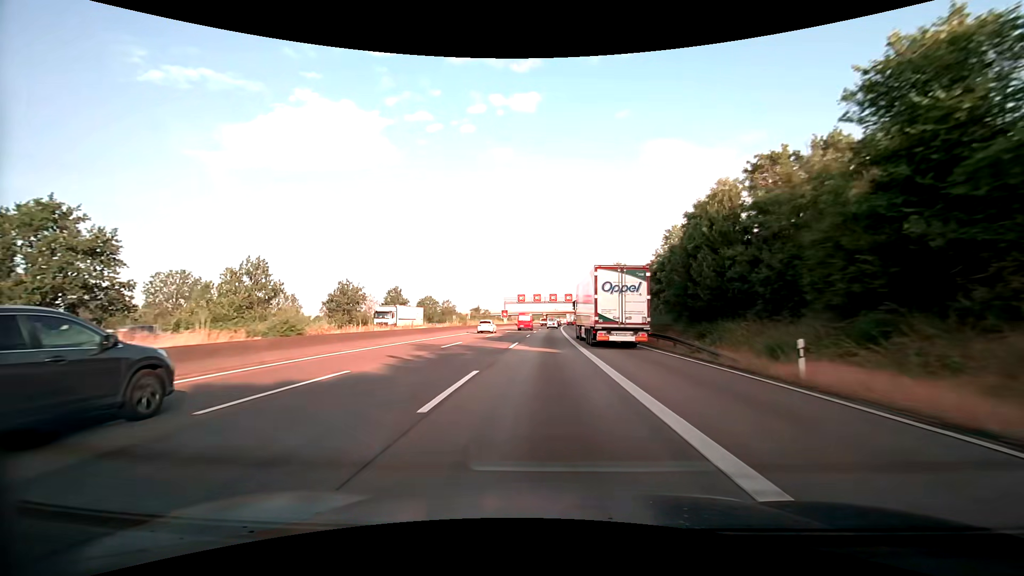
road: motorway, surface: asphalt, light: Day
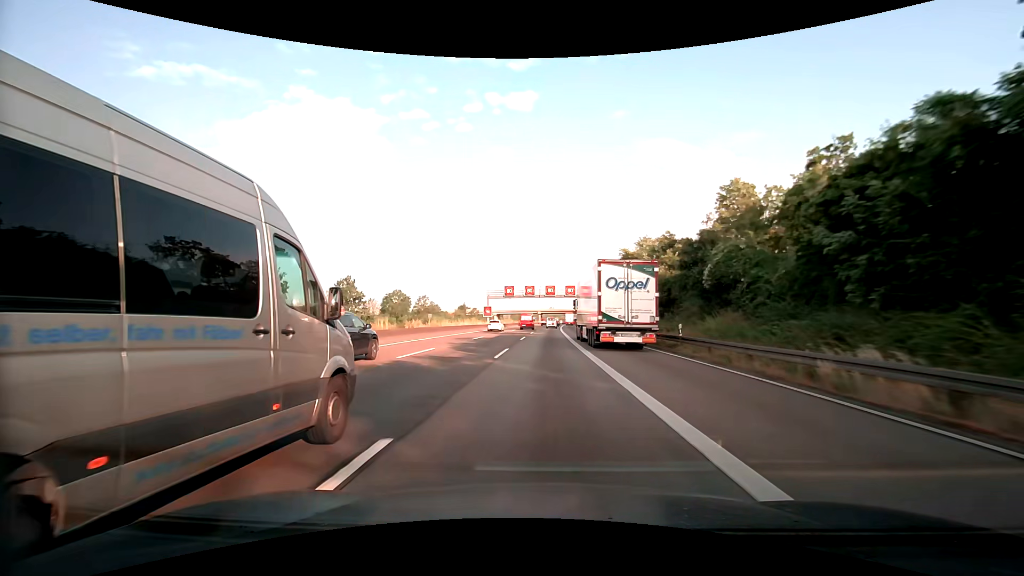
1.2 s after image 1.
(+0.1, +25.5) m; +1°
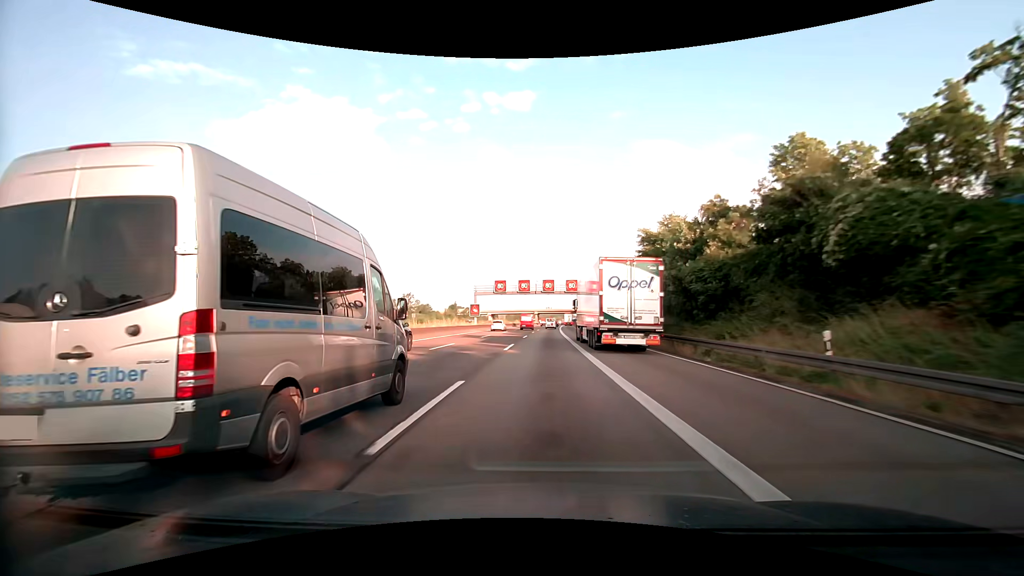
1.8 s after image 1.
(+0.1, +12.7) m; 0°
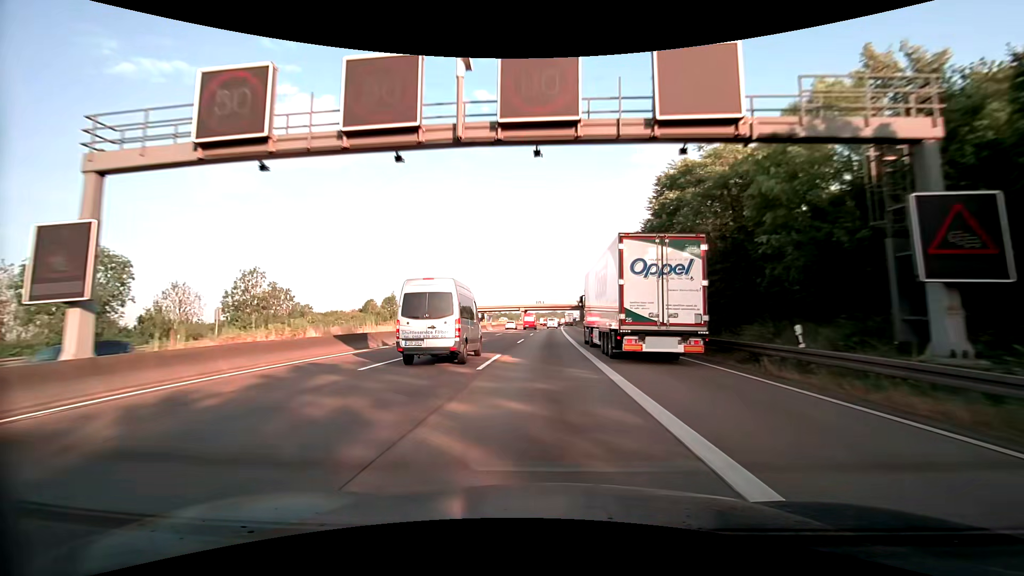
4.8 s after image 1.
(+0.6, +63.0) m; +1°
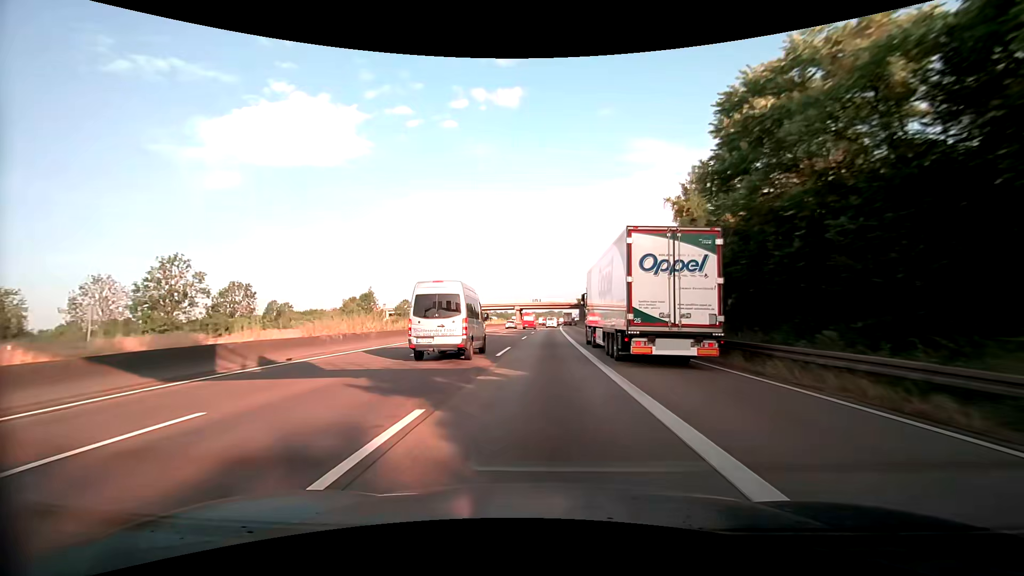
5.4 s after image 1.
(0.0, +12.5) m; 0°
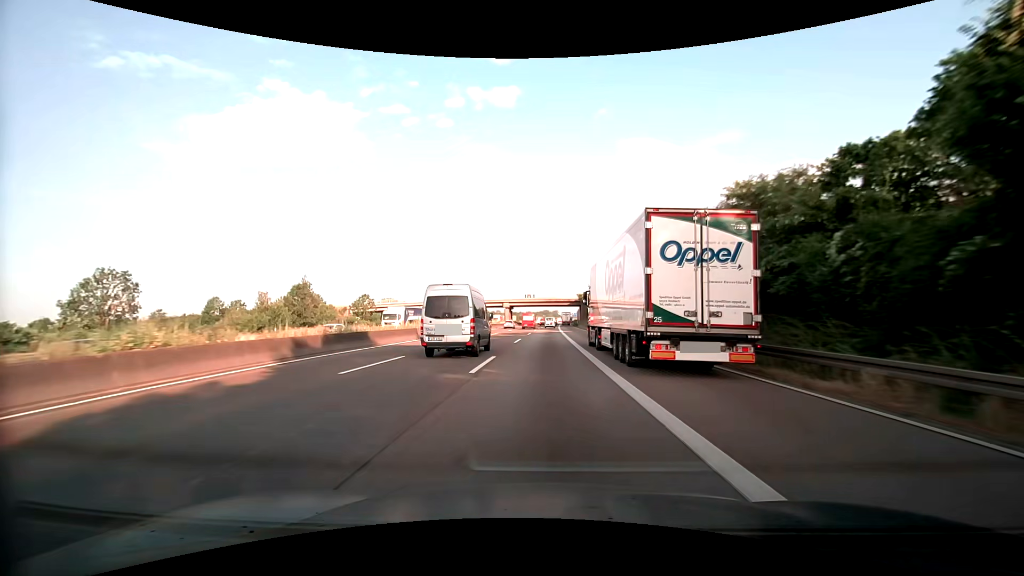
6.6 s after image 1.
(+0.2, +24.7) m; 0°
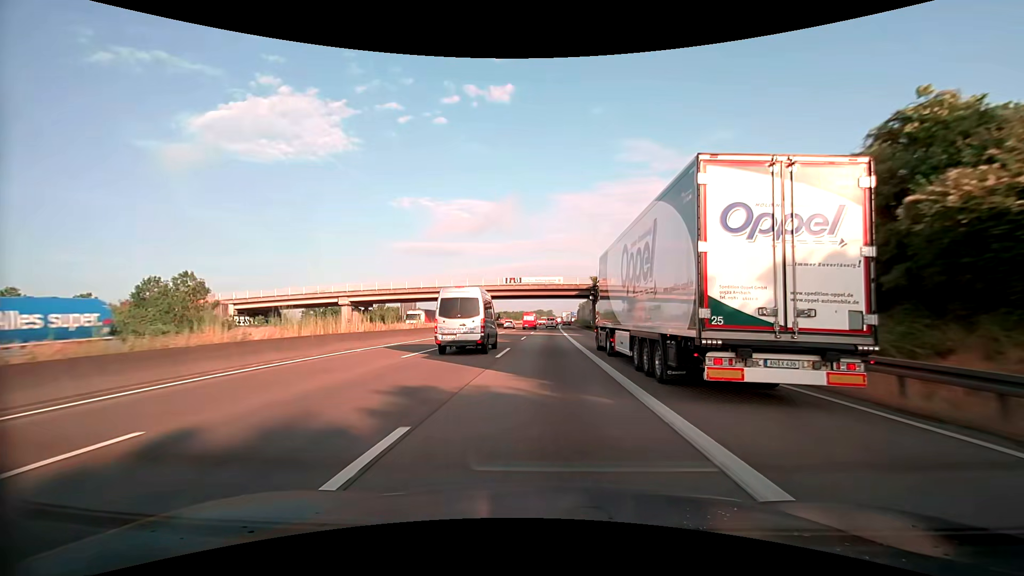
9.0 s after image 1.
(+0.4, +48.4) m; +1°
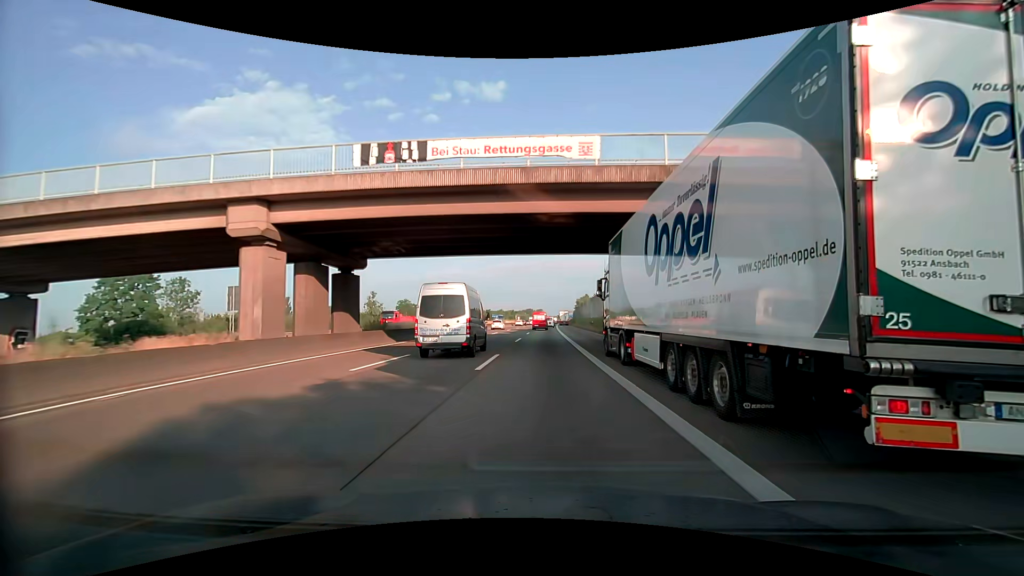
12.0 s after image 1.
(+0.4, +58.6) m; +1°
(0, +10) (0, +20) (0, +30) (0, +40) (0, +50) (0, +60) (0, +70) (0, +80) (+1, +90) (+1, +100) m
